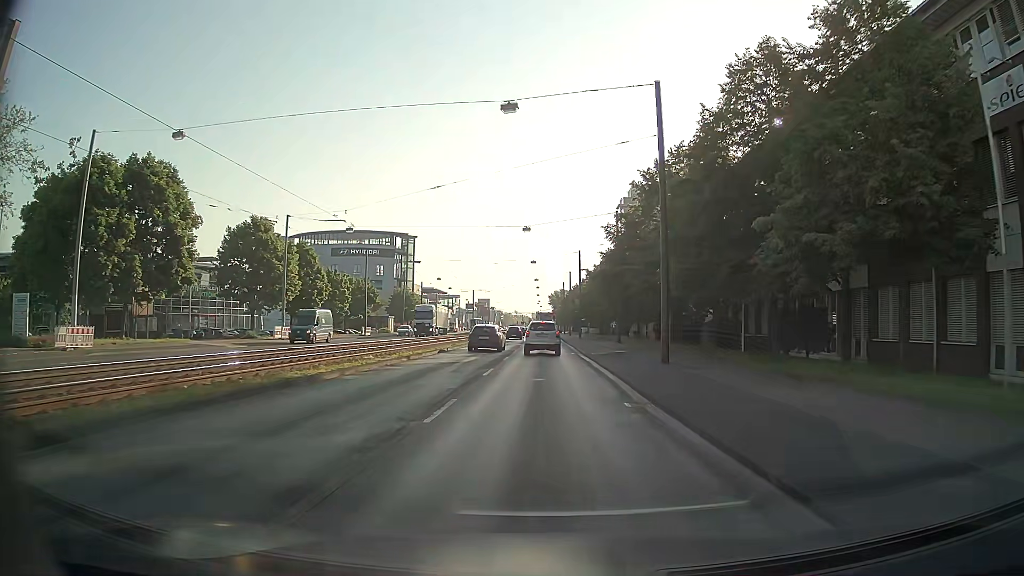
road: primary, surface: asphalt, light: Day
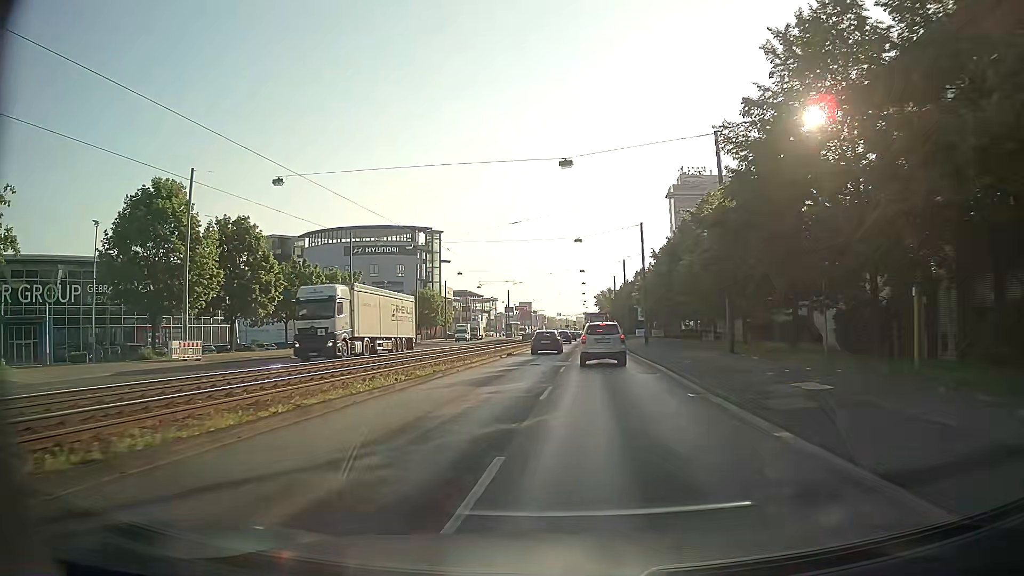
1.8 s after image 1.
(-0.7, +23.1) m; -3°
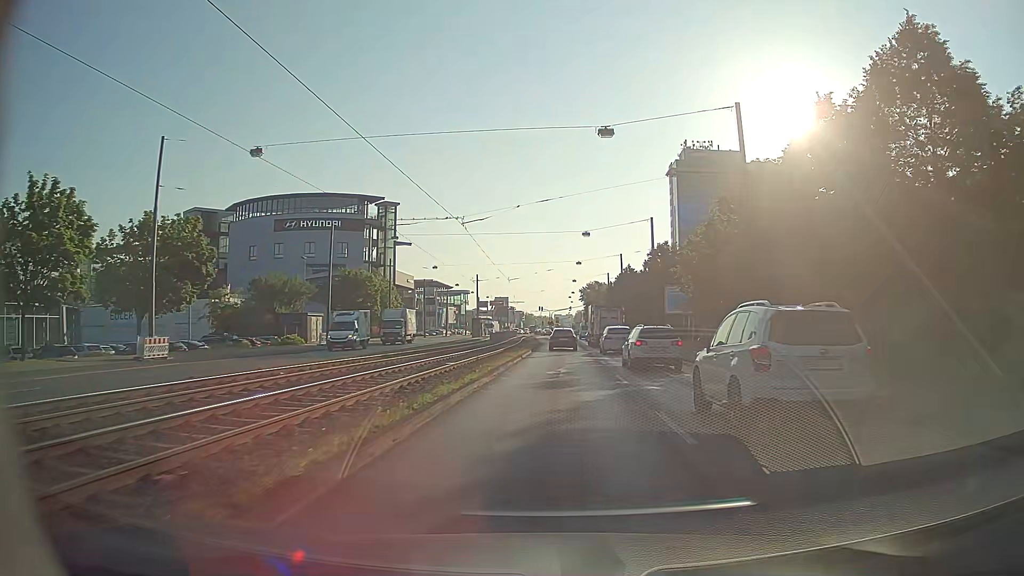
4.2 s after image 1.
(-0.8, +32.7) m; +2°
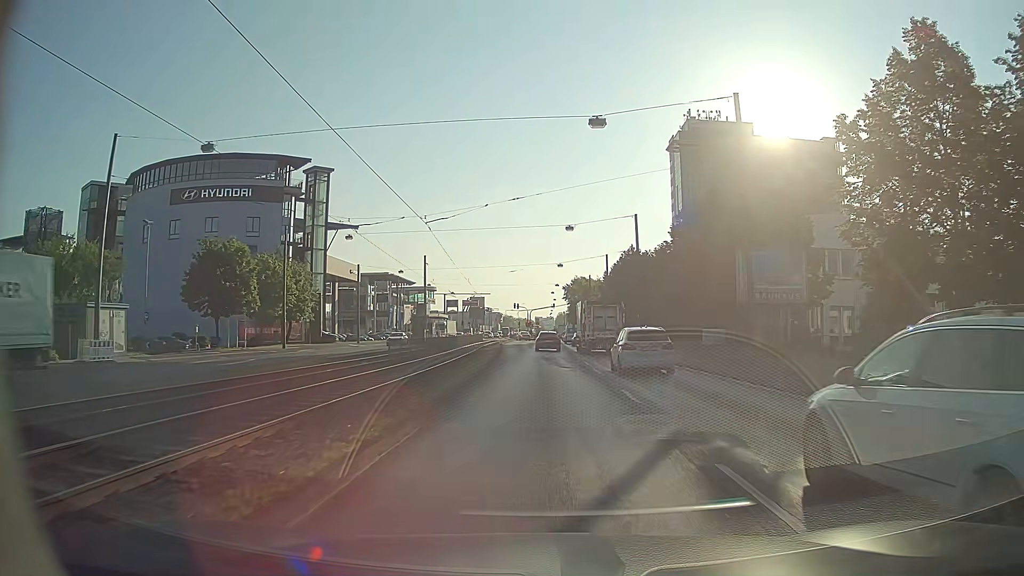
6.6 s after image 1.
(+0.4, +31.2) m; +1°
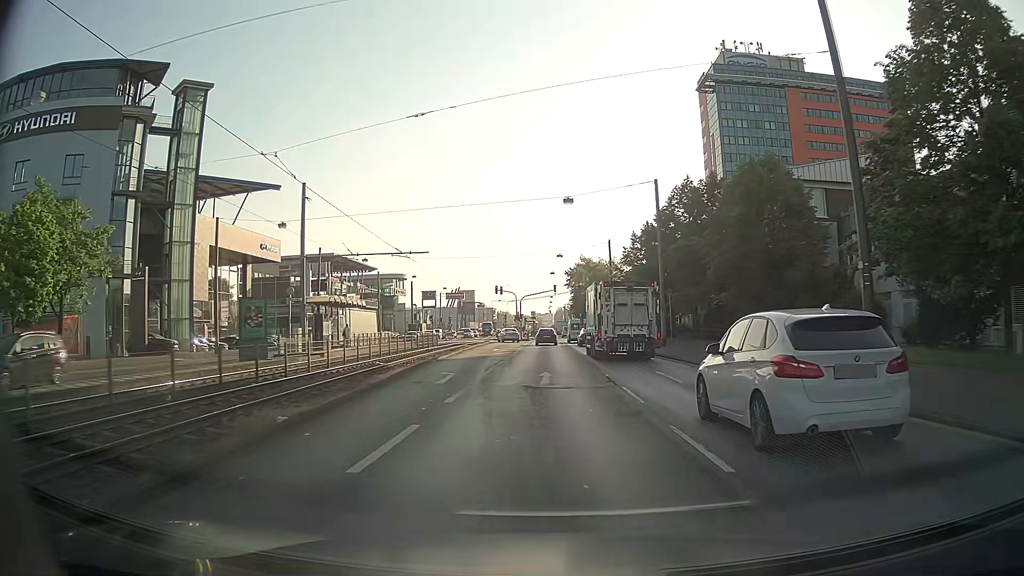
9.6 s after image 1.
(0.0, +39.9) m; 0°
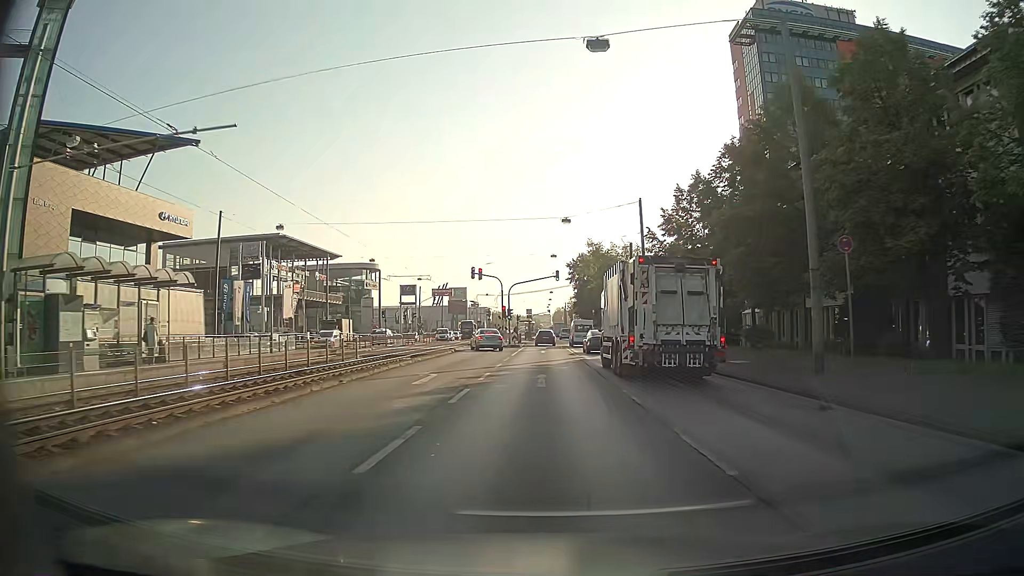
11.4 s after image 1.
(0.0, +25.1) m; 0°
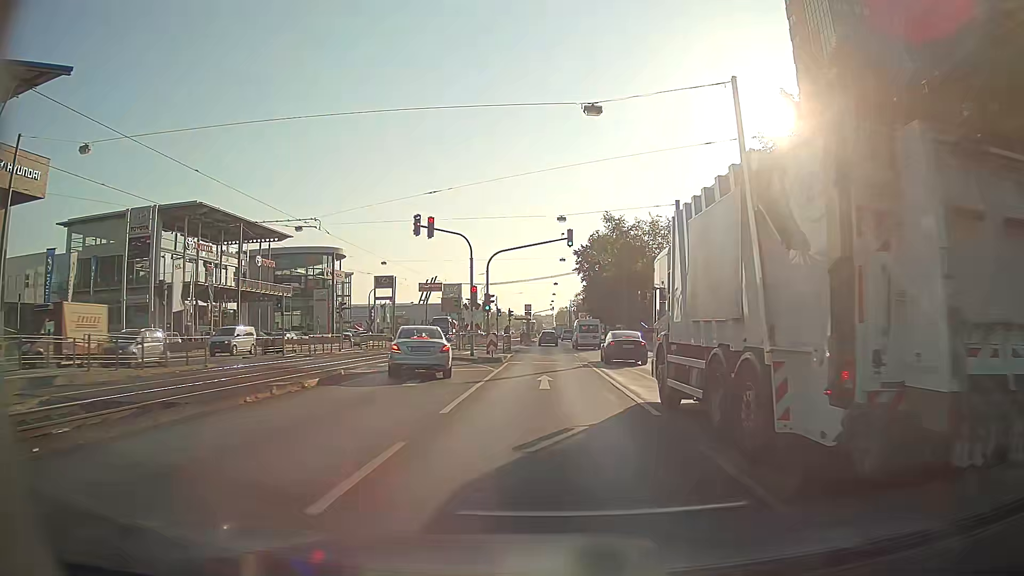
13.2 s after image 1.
(0.0, +25.4) m; 0°
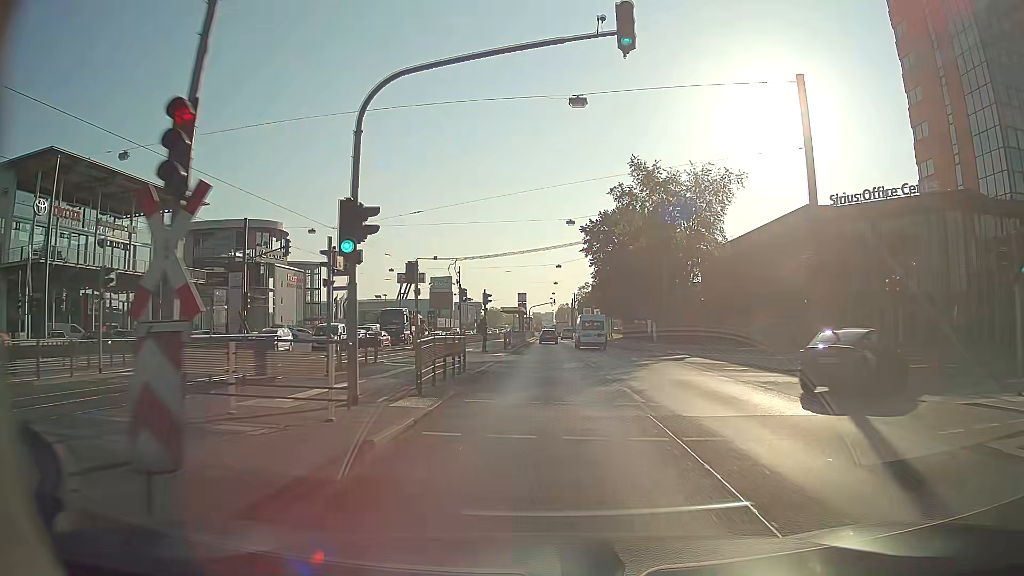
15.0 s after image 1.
(0.0, +25.7) m; 0°
(0, +10) (0, +20) (0, +30) (0, +40) (0, +50) (0, +60) (0, +70) (0, +80) (0, +90) (0, +100) m
